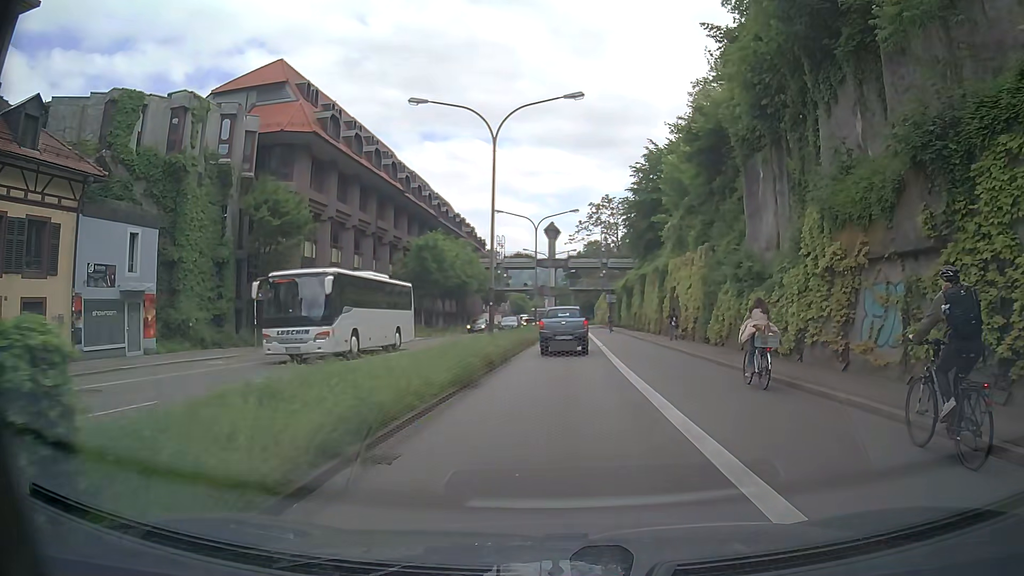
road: primary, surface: asphalt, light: Day
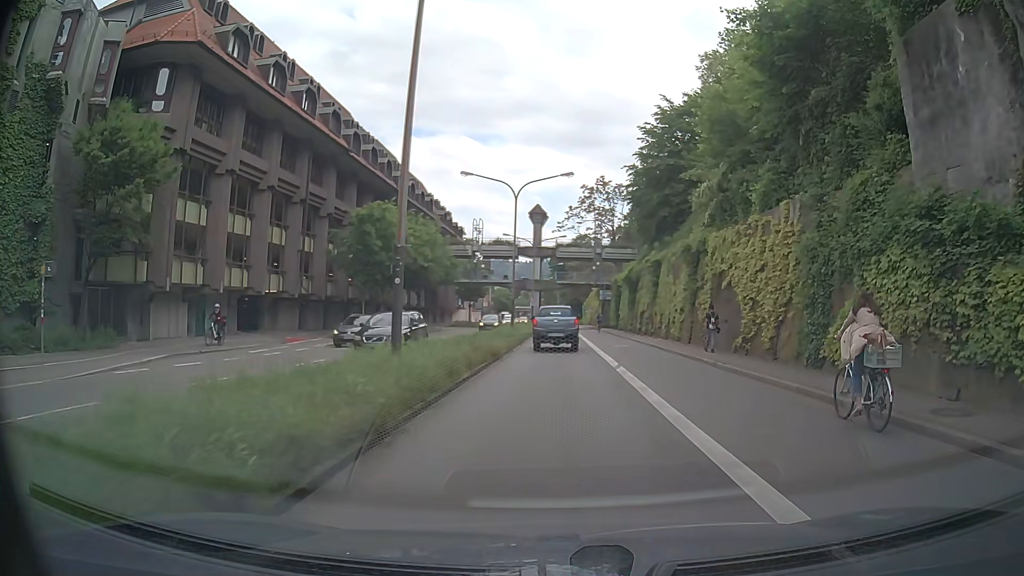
(+0.3, +13.8) m; +2°
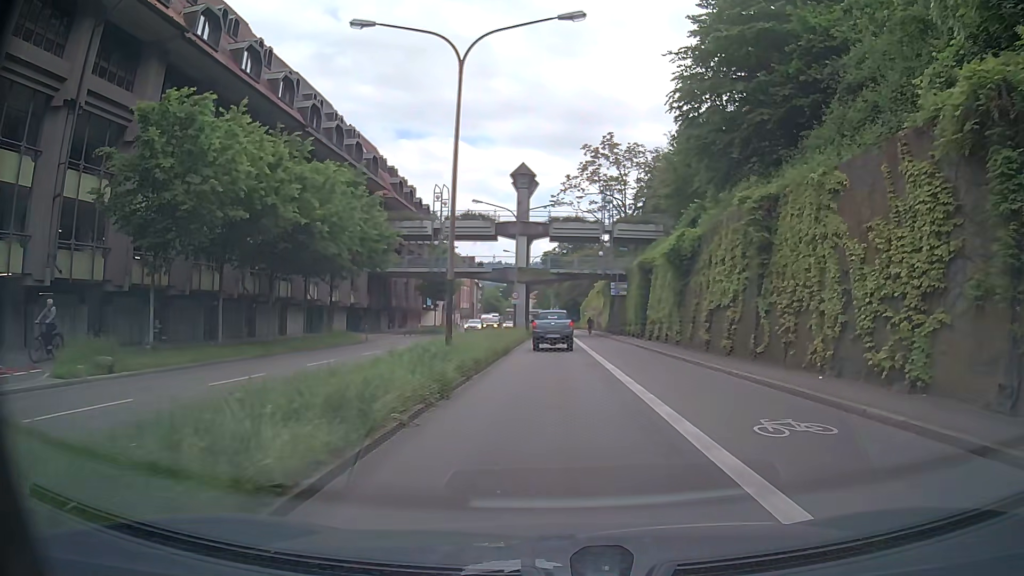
(+0.1, +23.0) m; +1°
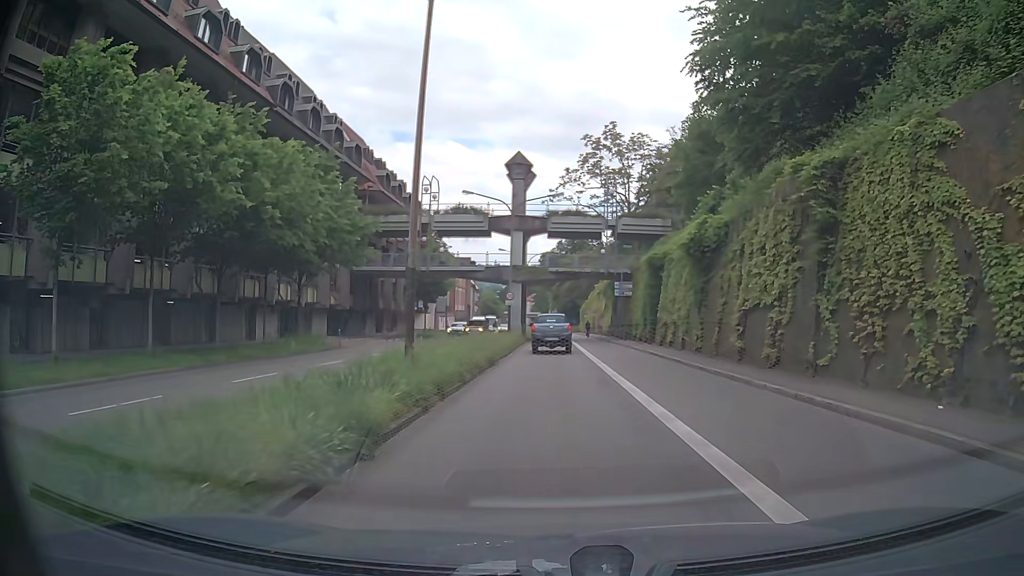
(-0.1, +4.8) m; -1°
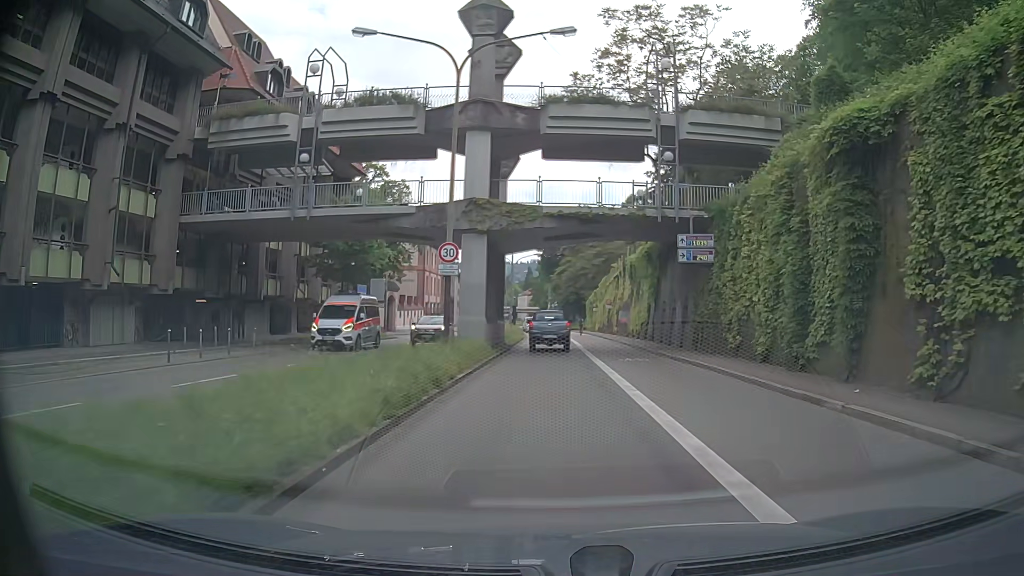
(+0.1, +26.7) m; +1°
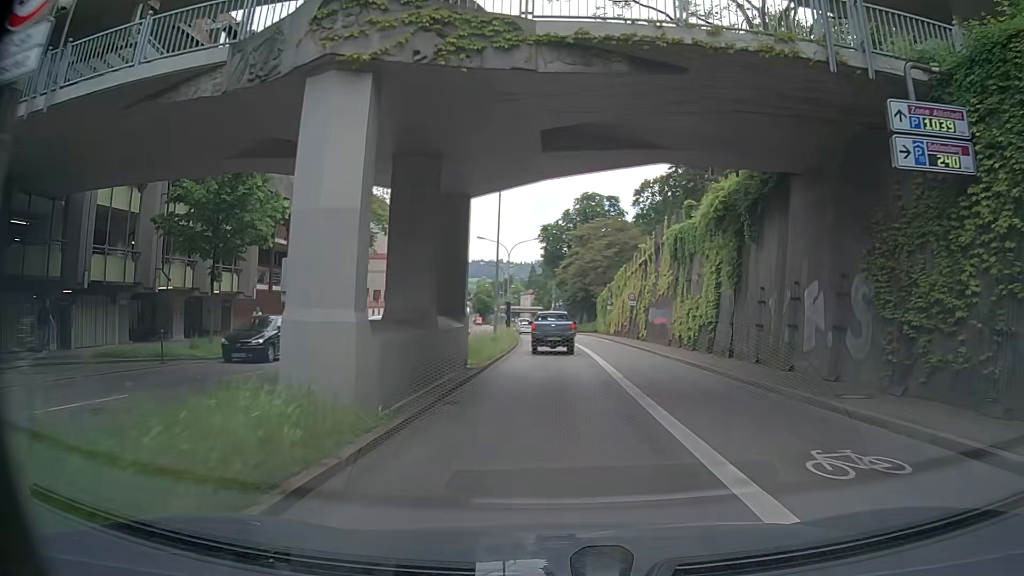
(-0.2, +16.6) m; -1°
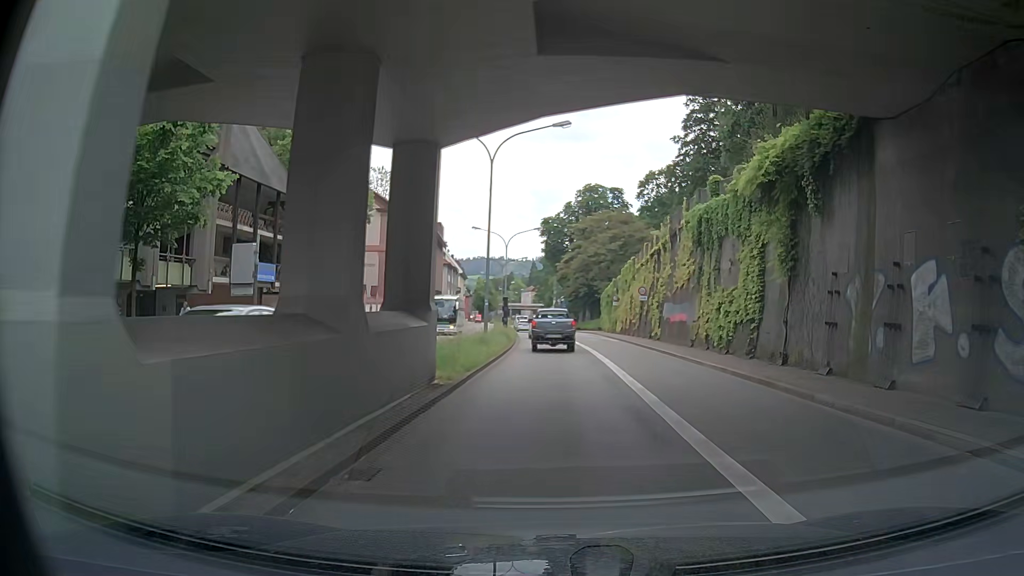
(+0.1, +5.3) m; 0°
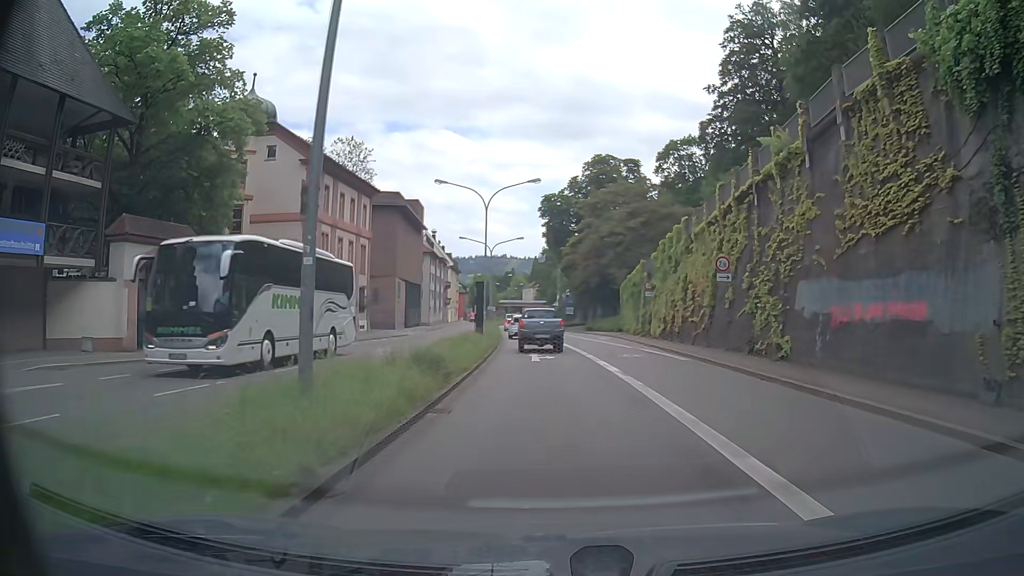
(+0.8, +21.2) m; 0°
(0, +10) (0, +20) (-1, +30) (-1, +40) (-2, +50) (-3, +60) (-4, +70) (-5, +80) (-5, +90) (-6, +100) m
